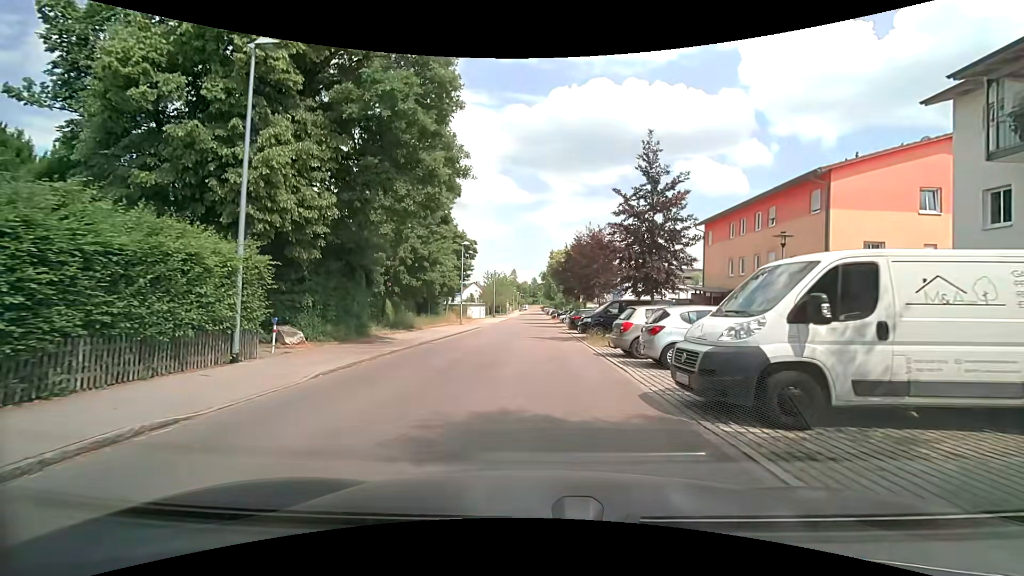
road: residential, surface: asphalt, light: Day
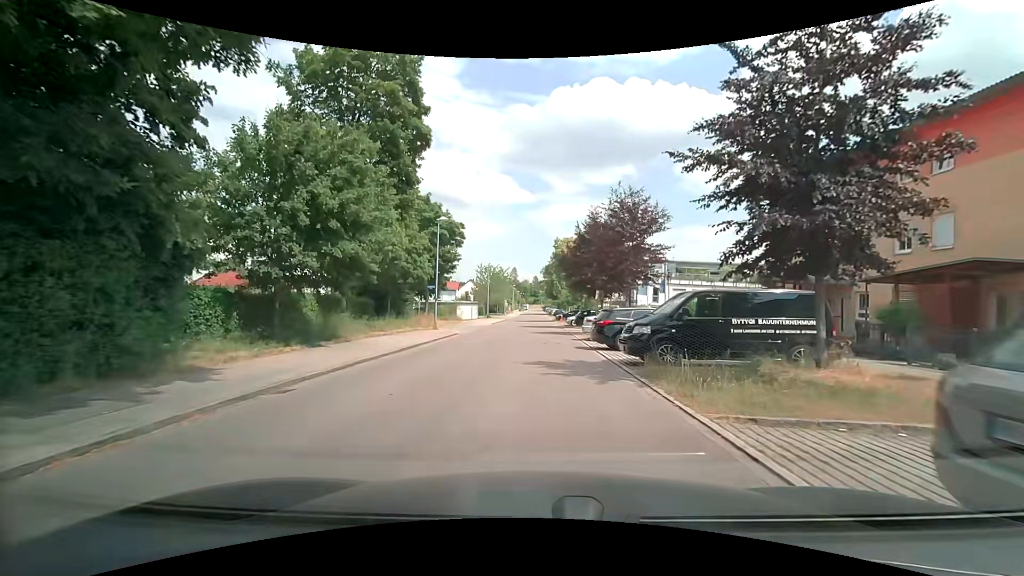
(0.0, +12.4) m; 0°
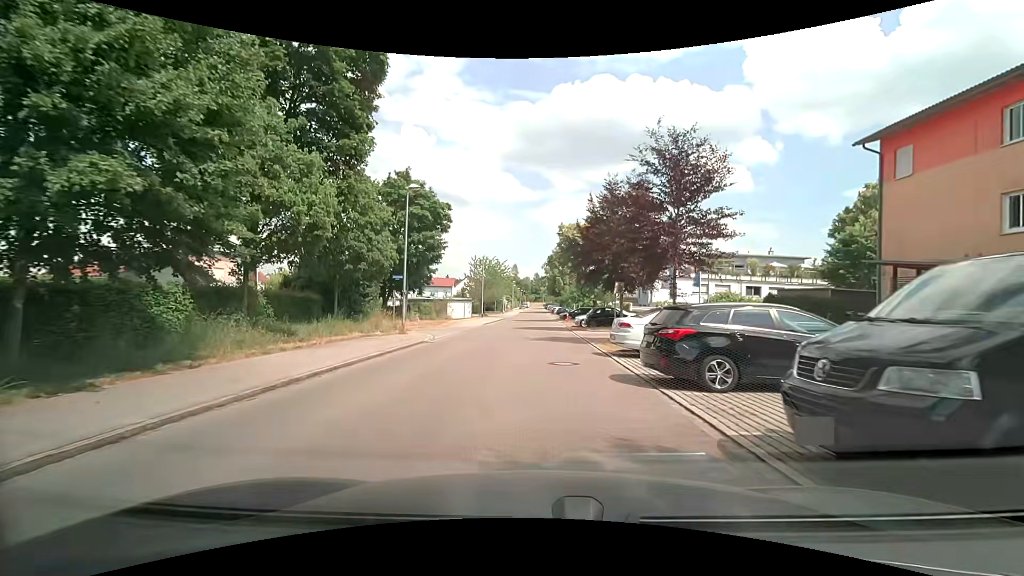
(0.0, +8.6) m; 0°
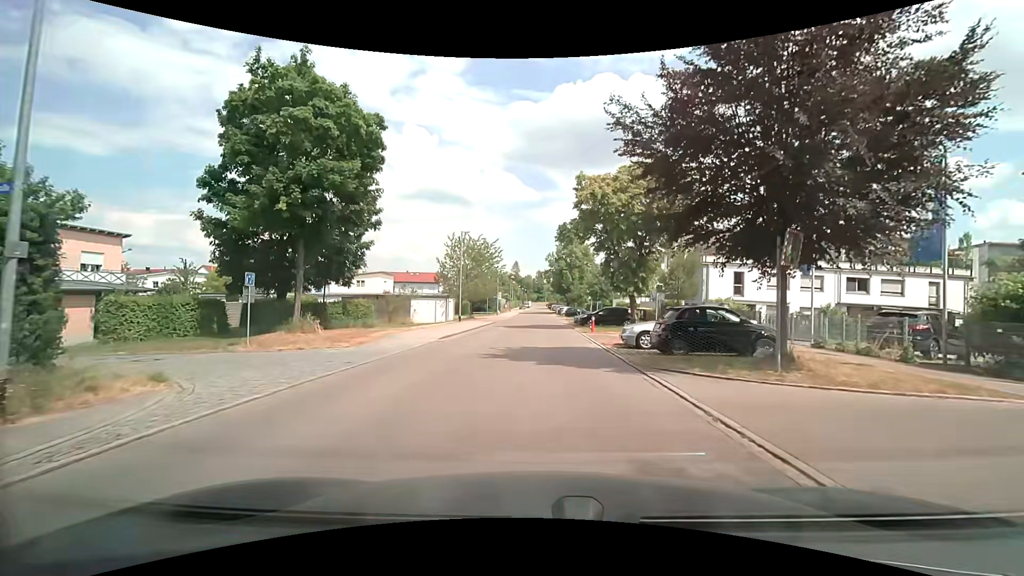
(-0.3, +19.6) m; 0°
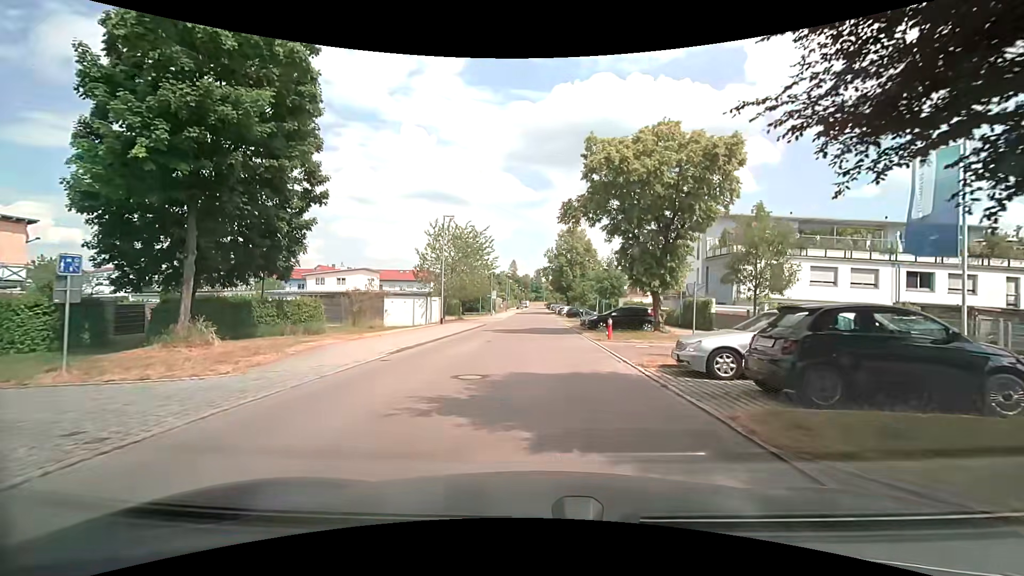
(-0.1, +7.2) m; -1°
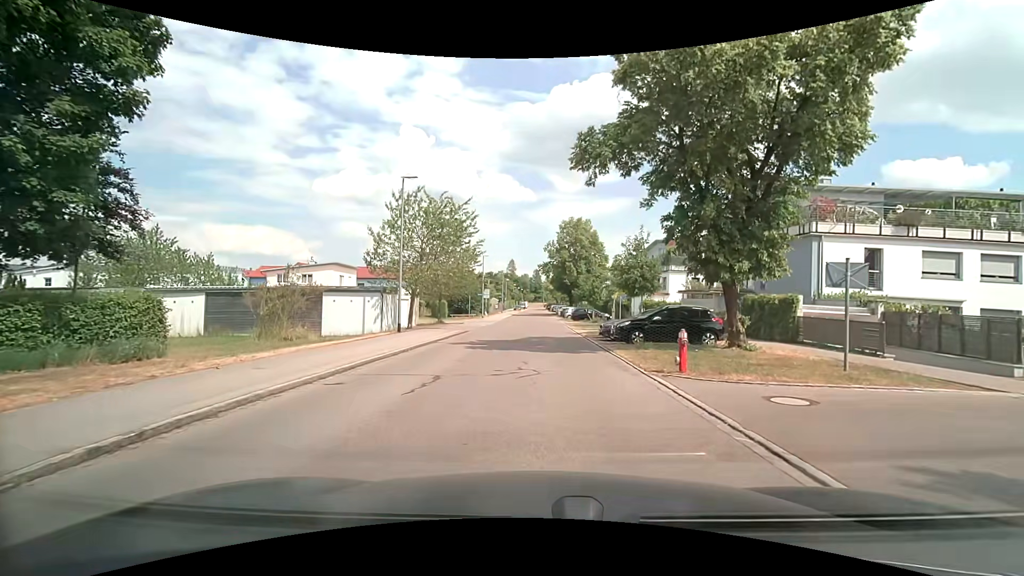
(+0.1, +10.5) m; +2°
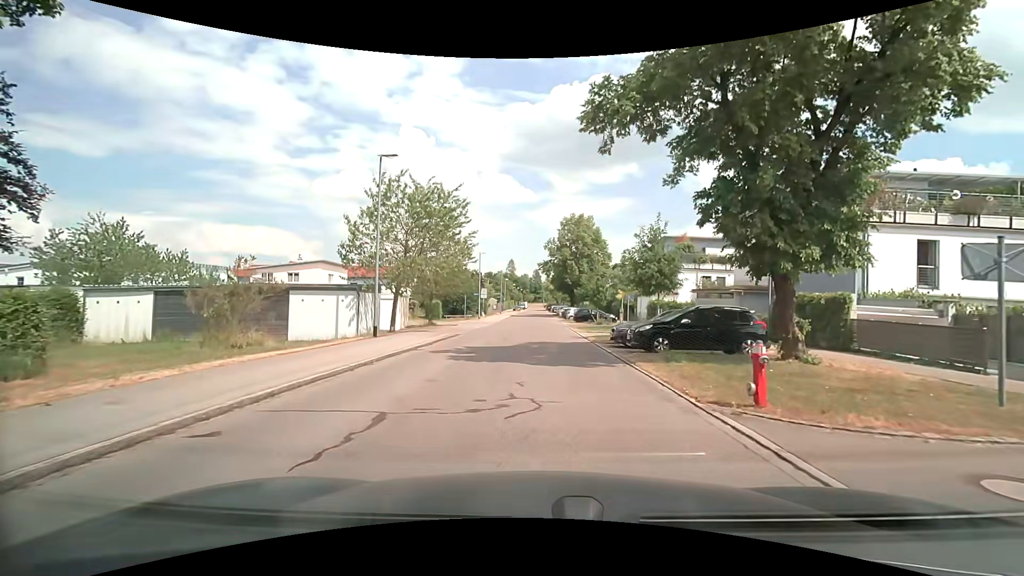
(0.0, +3.6) m; -1°
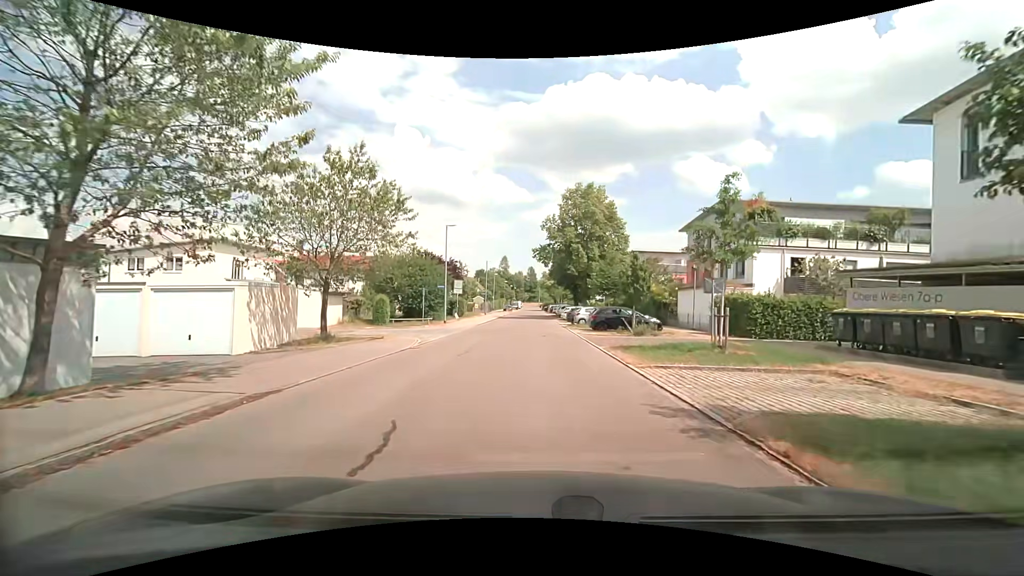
(+0.1, +18.6) m; 0°
